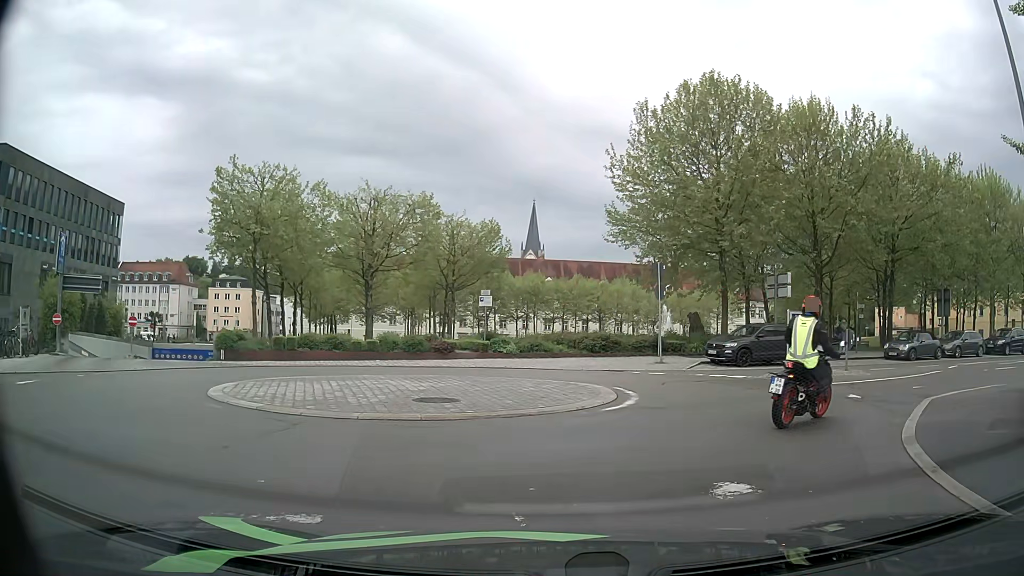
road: residential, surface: asphalt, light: Day
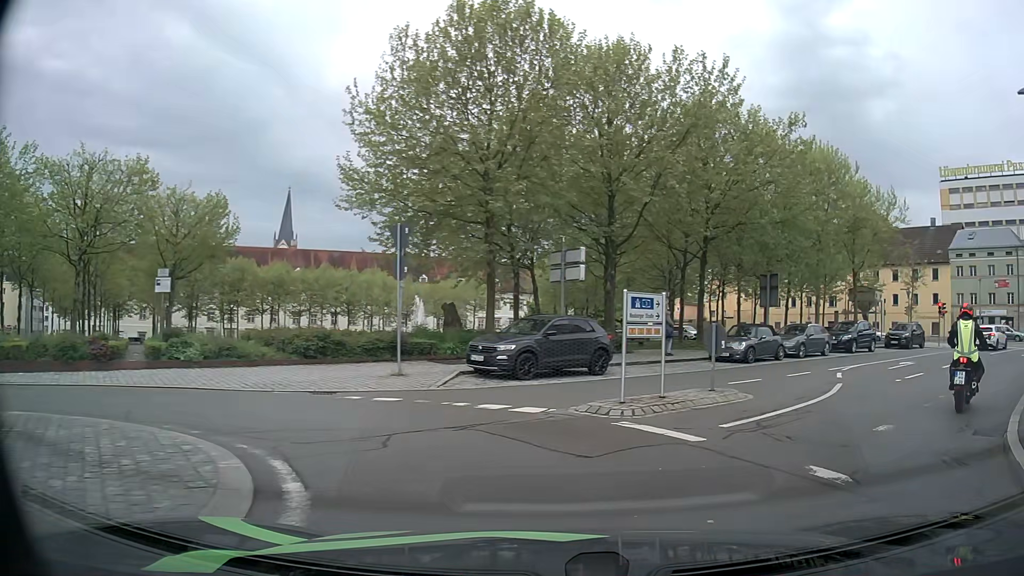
(+1.3, +8.3) m; +23°
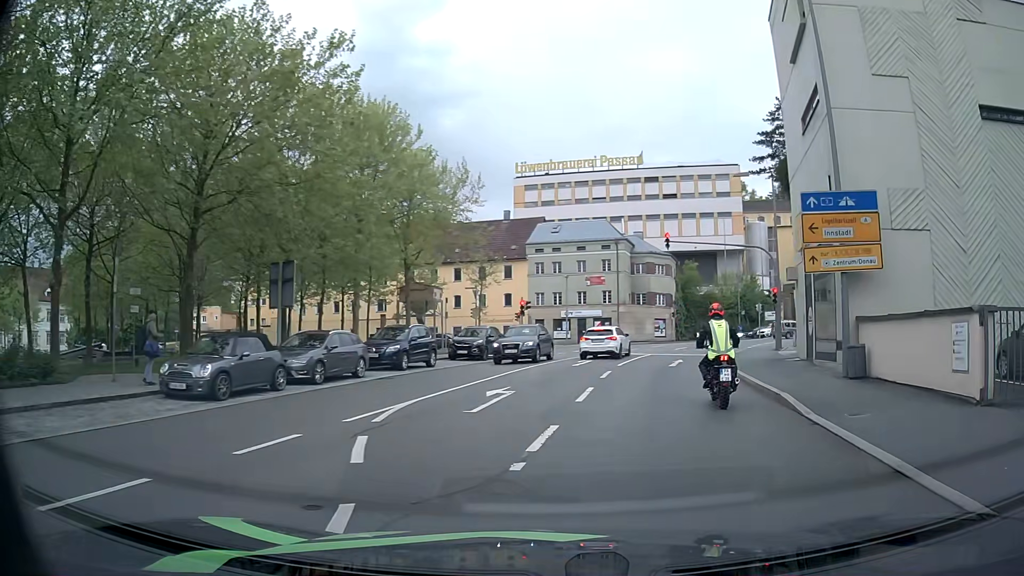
(+3.6, +9.9) m; +36°
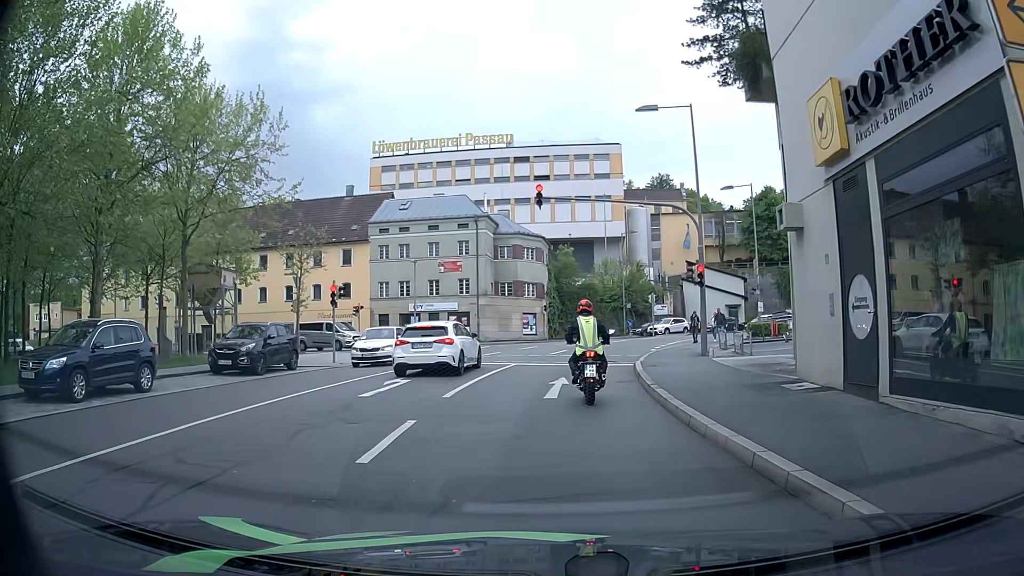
(+1.8, +11.6) m; +11°
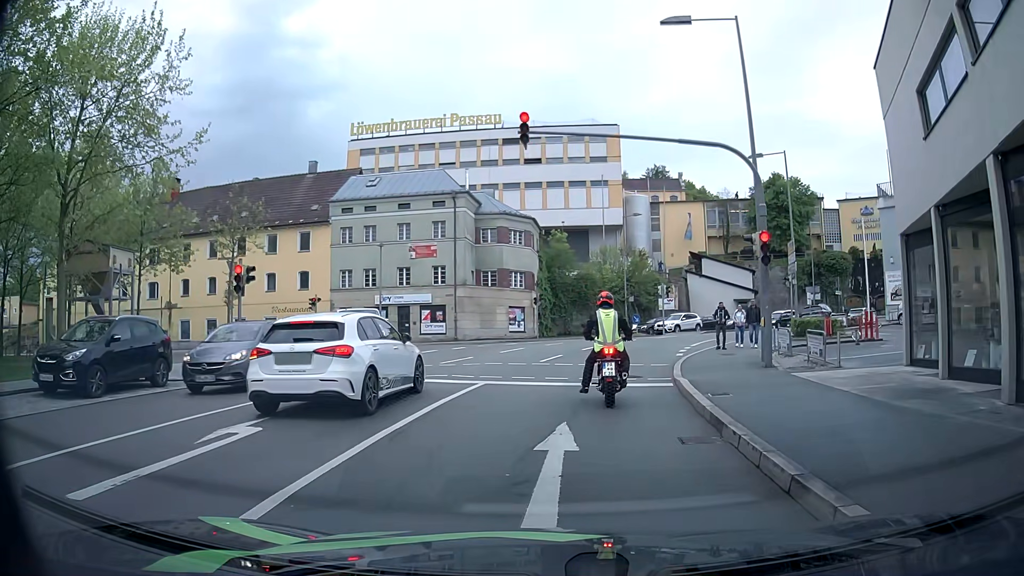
(+0.1, +8.3) m; -1°
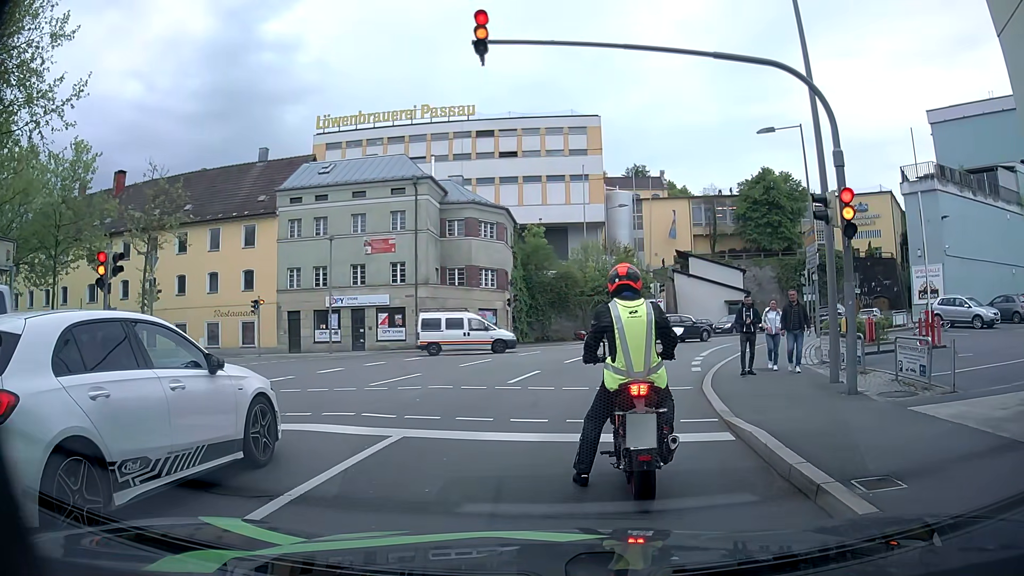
(+0.3, +5.7) m; +4°
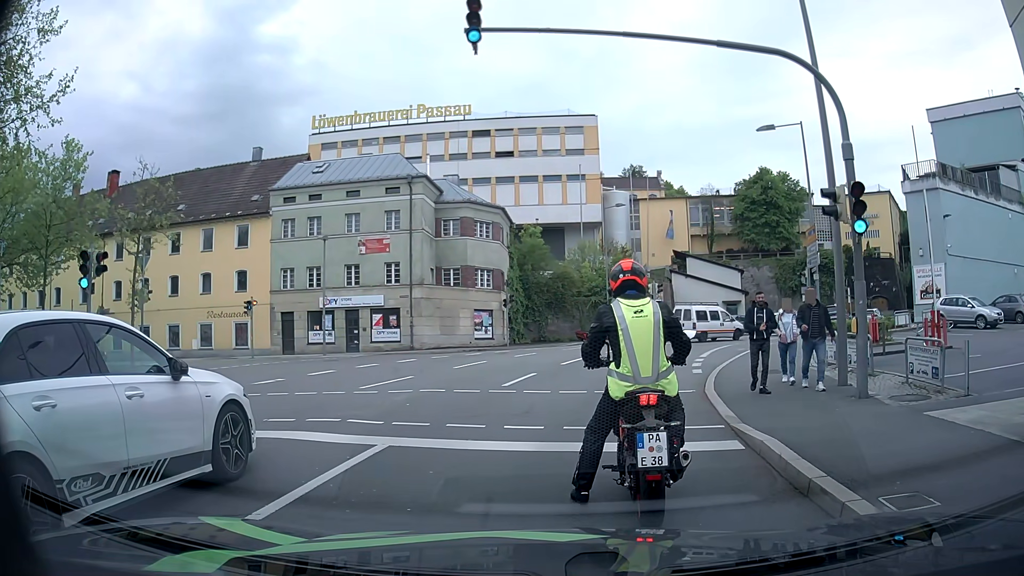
(0.0, +0.5) m; 0°
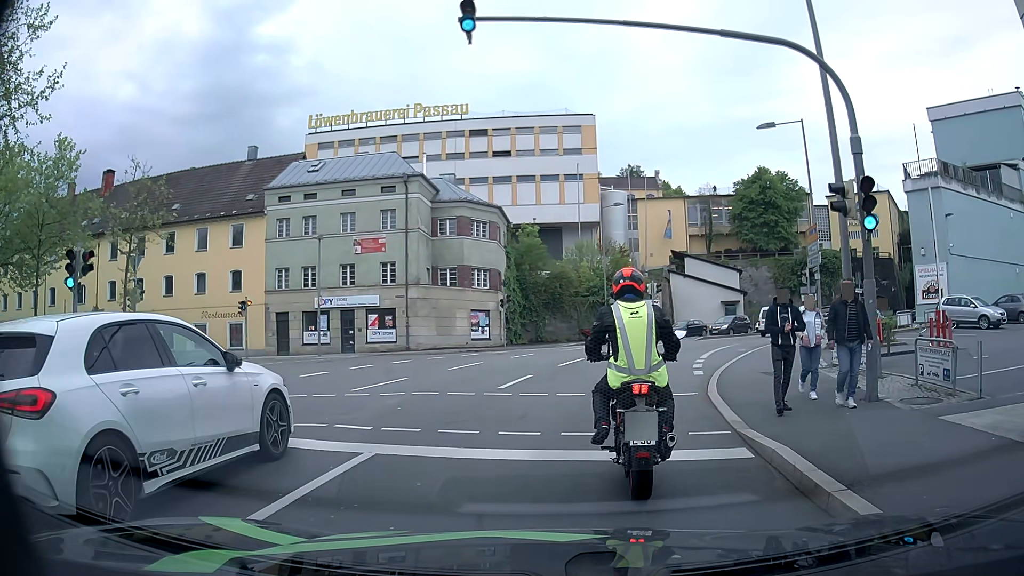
(0.0, +0.5) m; 0°
